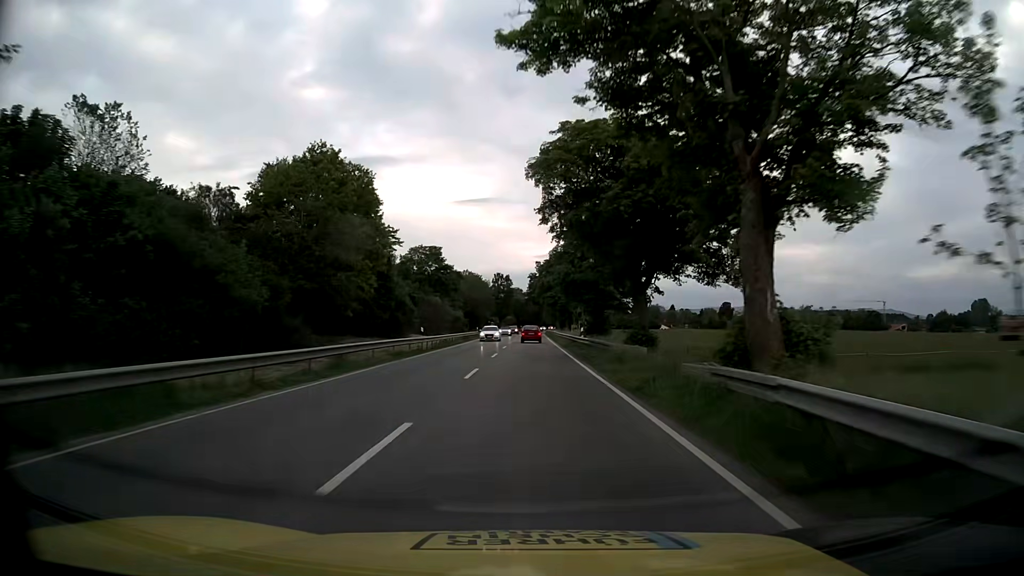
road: primary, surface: asphalt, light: Day
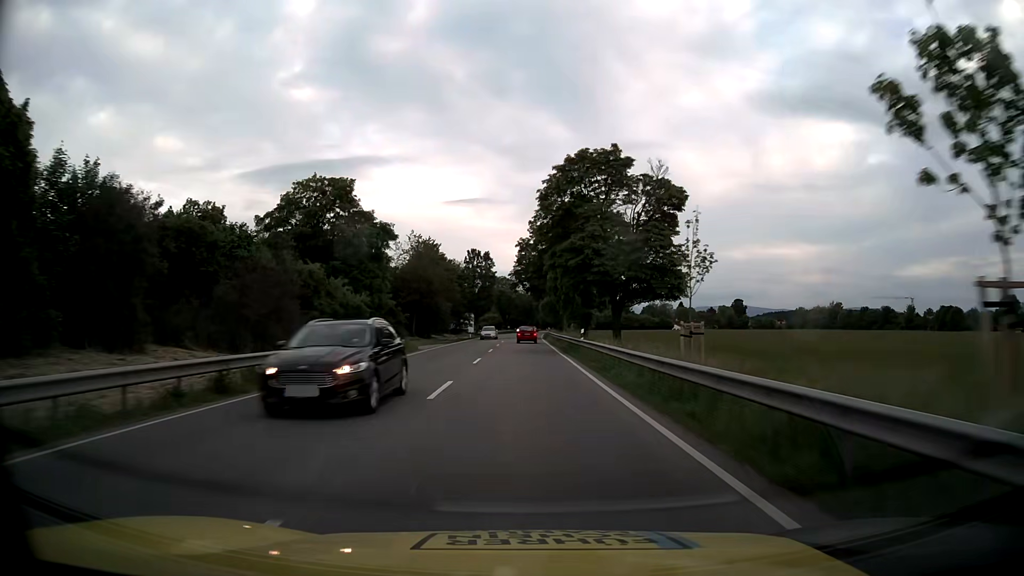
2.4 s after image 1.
(+0.2, +52.7) m; 0°
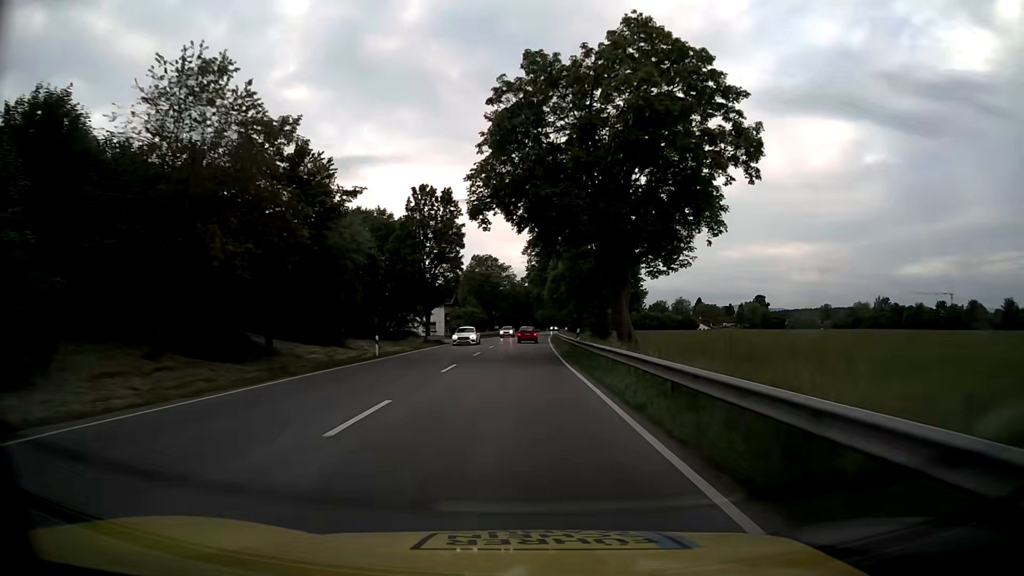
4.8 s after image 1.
(+0.3, +52.5) m; 0°
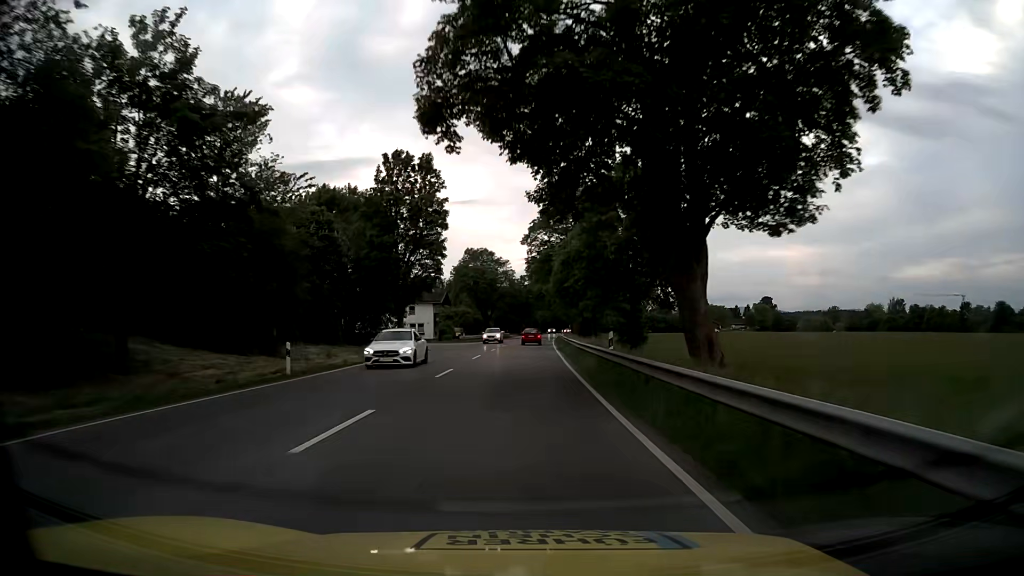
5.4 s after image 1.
(+0.1, +13.1) m; 0°
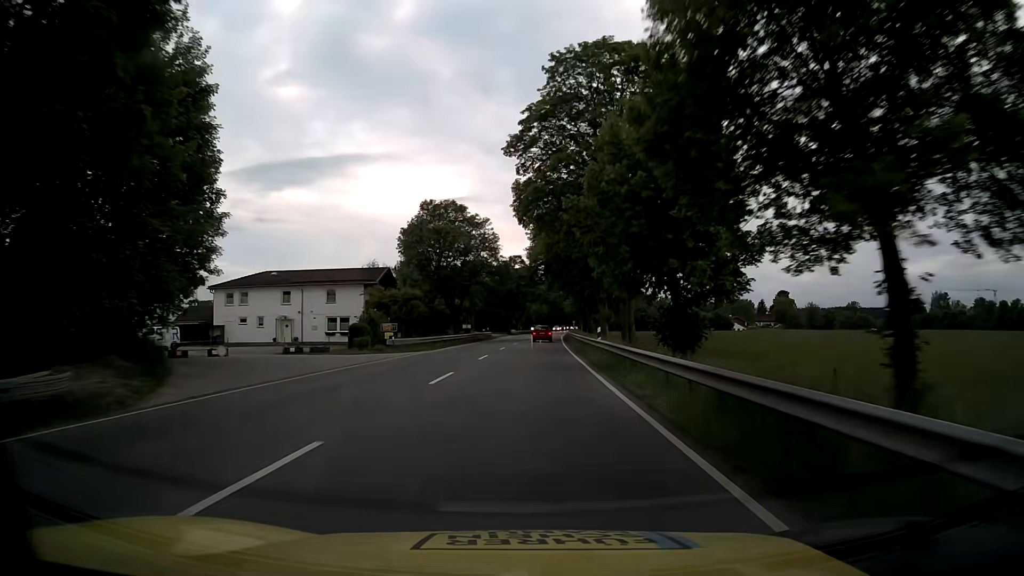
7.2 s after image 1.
(+0.1, +39.4) m; 0°
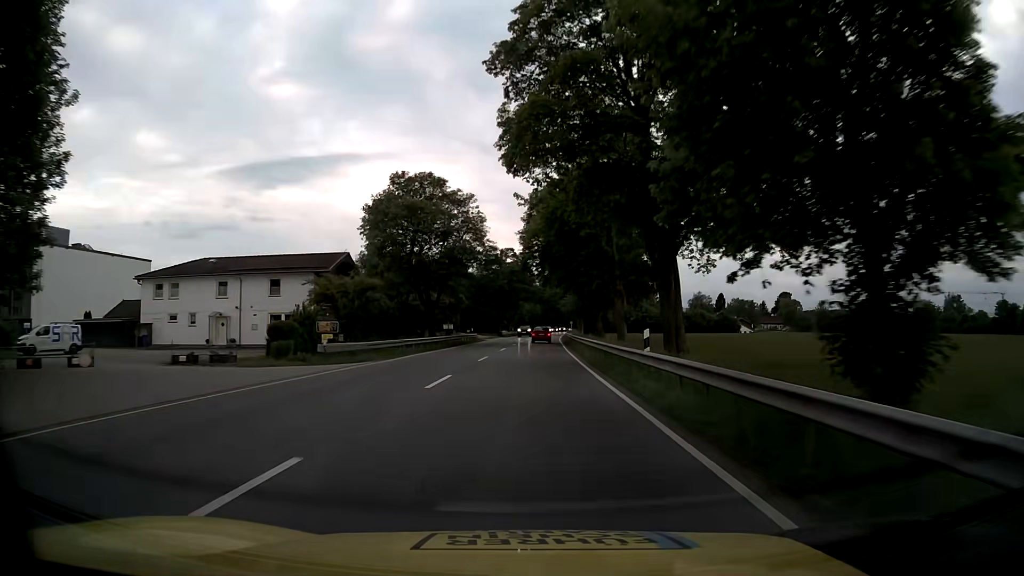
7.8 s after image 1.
(+0.1, +13.0) m; +1°
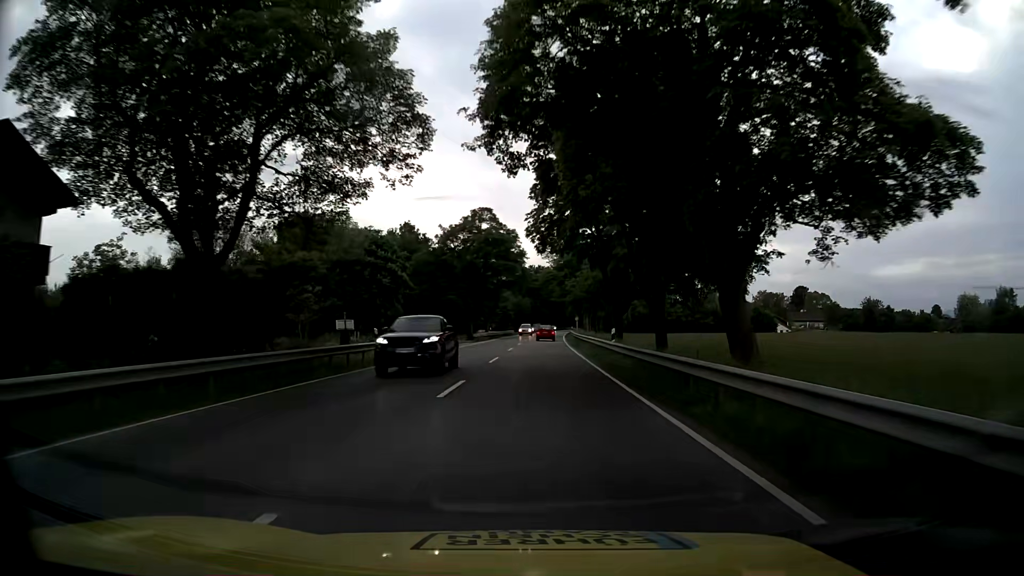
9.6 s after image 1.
(+0.3, +37.8) m; +1°
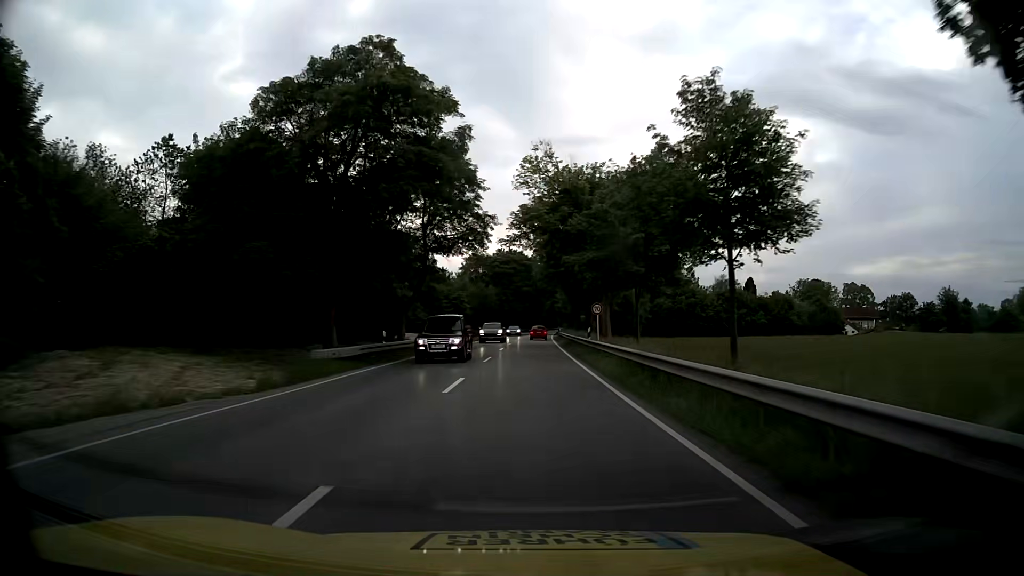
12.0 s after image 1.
(+1.1, +46.8) m; +3°
(0, +10) (0, +20) (0, +30) (0, +40) (+1, +50) (+1, +60) (+1, +70) (+1, +80) (+1, +90) (+2, +100) m
